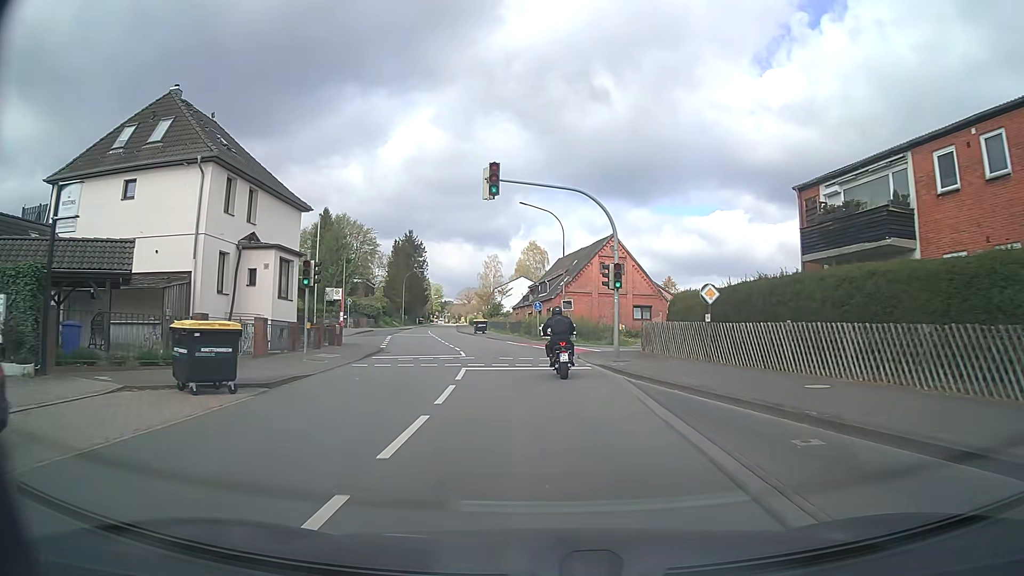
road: secondary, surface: asphalt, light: Day
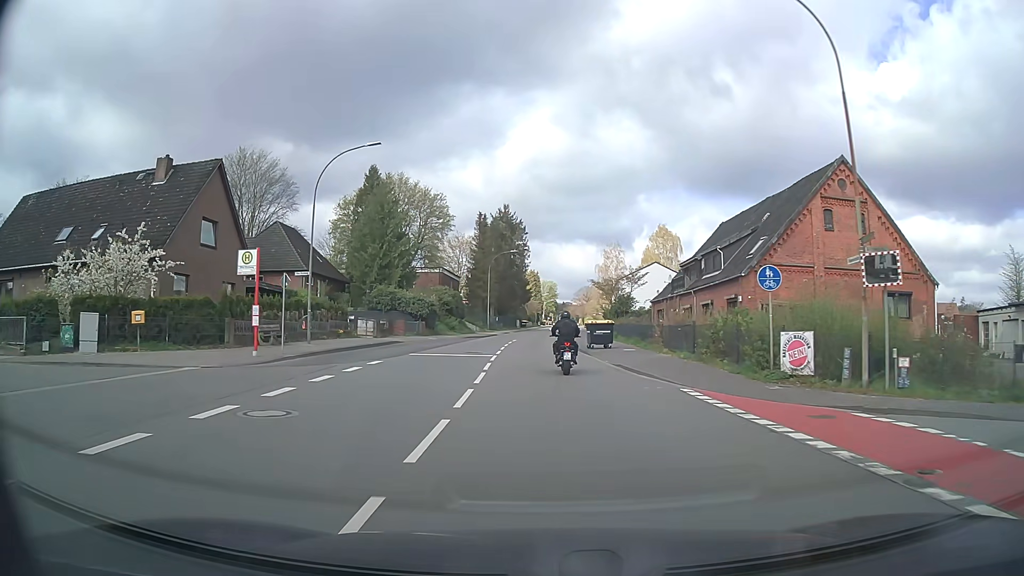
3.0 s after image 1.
(-2.7, +32.7) m; -11°
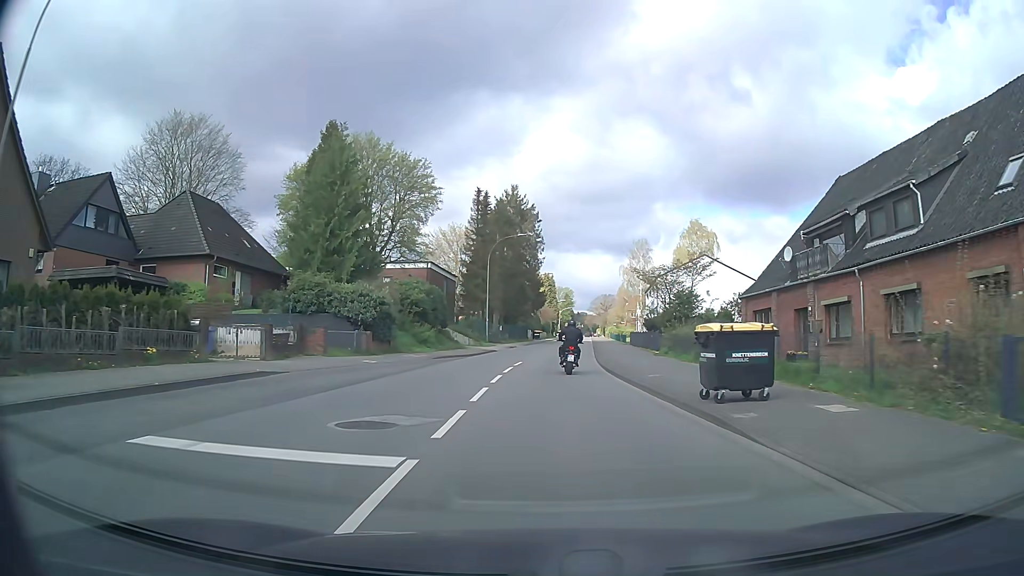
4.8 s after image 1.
(-0.3, +20.6) m; -1°
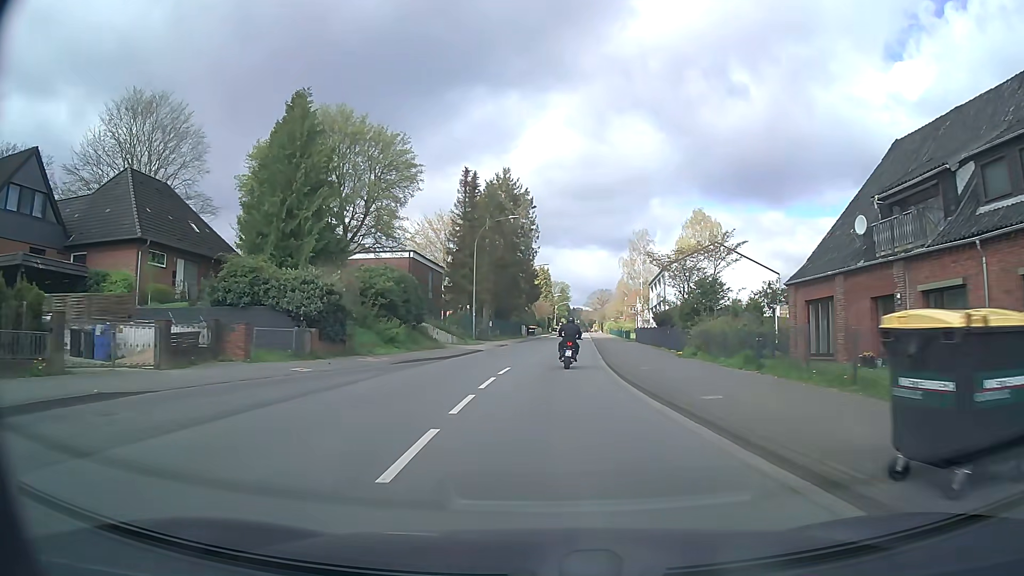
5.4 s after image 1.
(0.0, +7.1) m; 0°
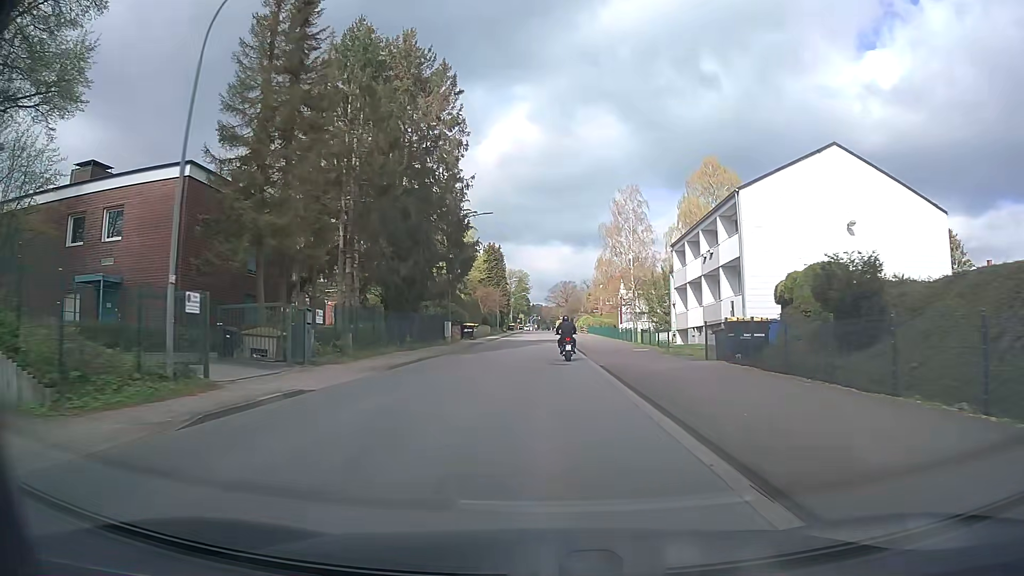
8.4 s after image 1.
(+1.4, +36.2) m; +4°
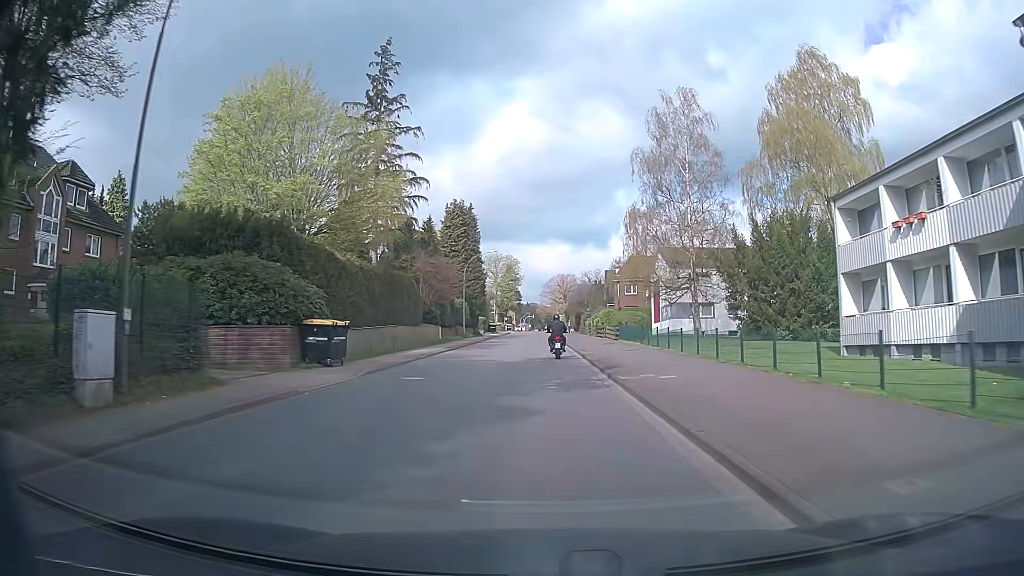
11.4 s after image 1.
(+0.3, +37.0) m; +1°
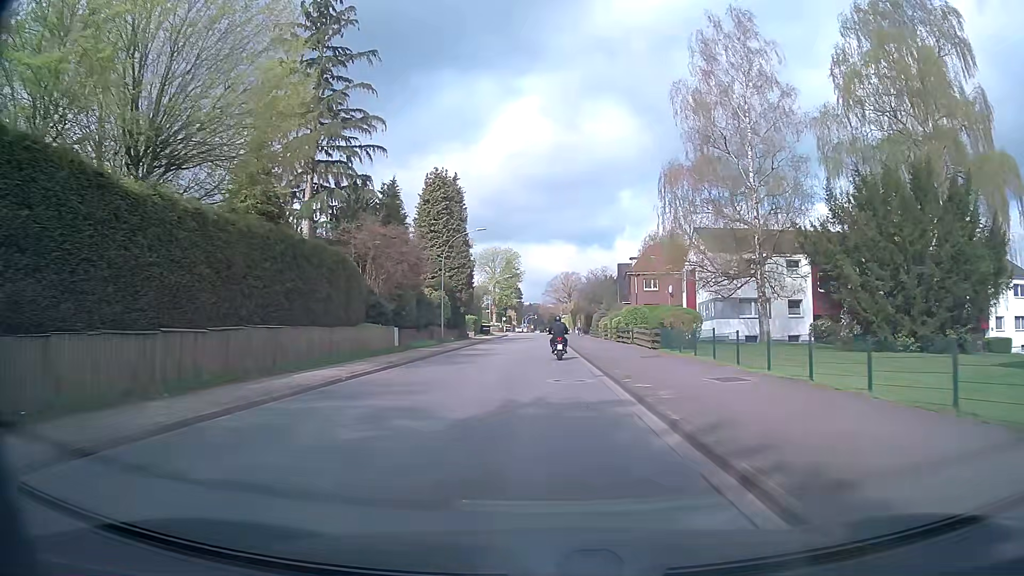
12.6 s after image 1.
(0.0, +14.8) m; 0°
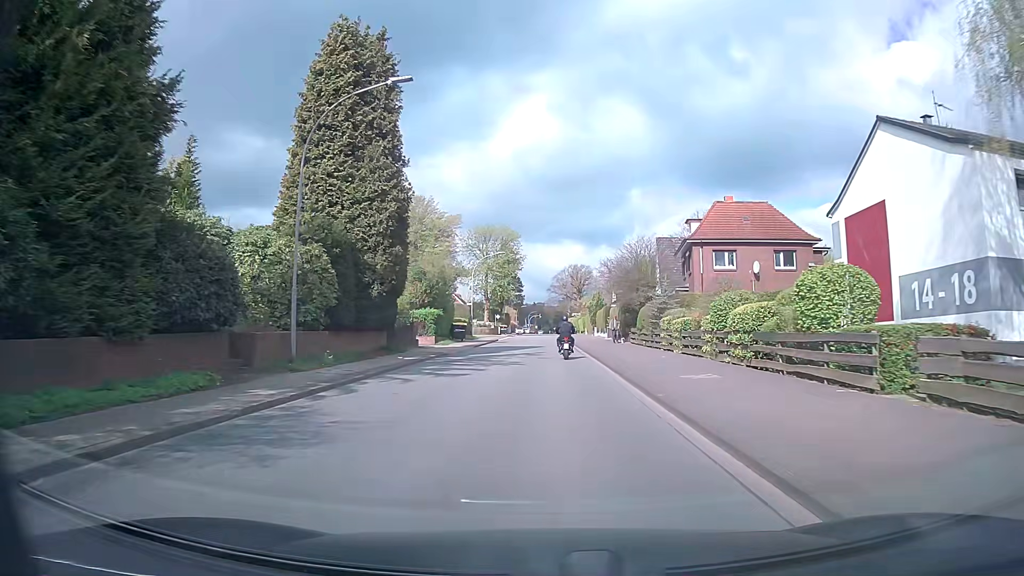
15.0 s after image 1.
(-0.2, +29.4) m; -1°
(0, +10) (0, +20) (0, +30) (+1, +40) (+1, +50) (+1, +60) (+2, +70) (+2, +80) (+2, +90) (+2, +100) m
